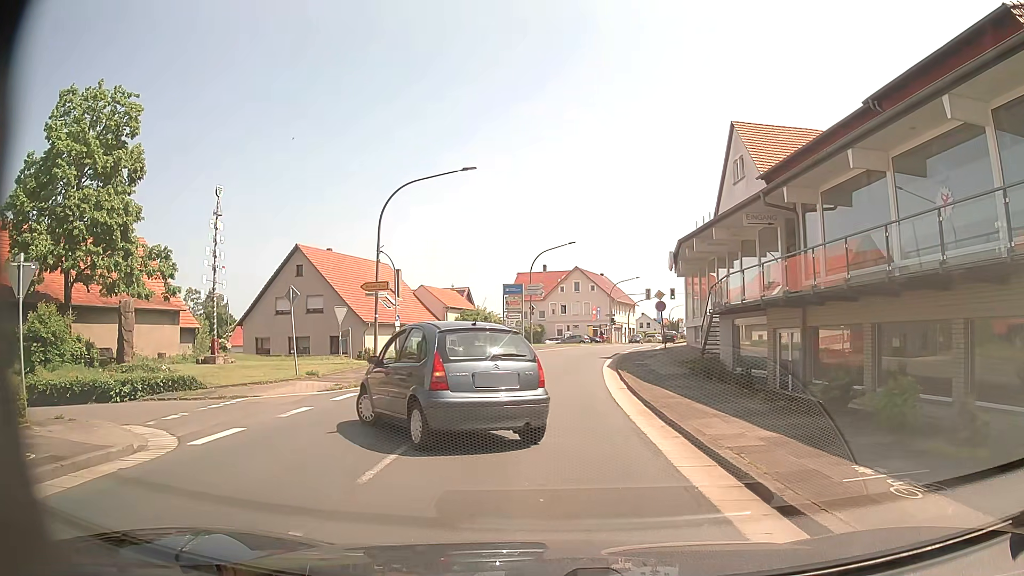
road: primary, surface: asphalt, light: Day
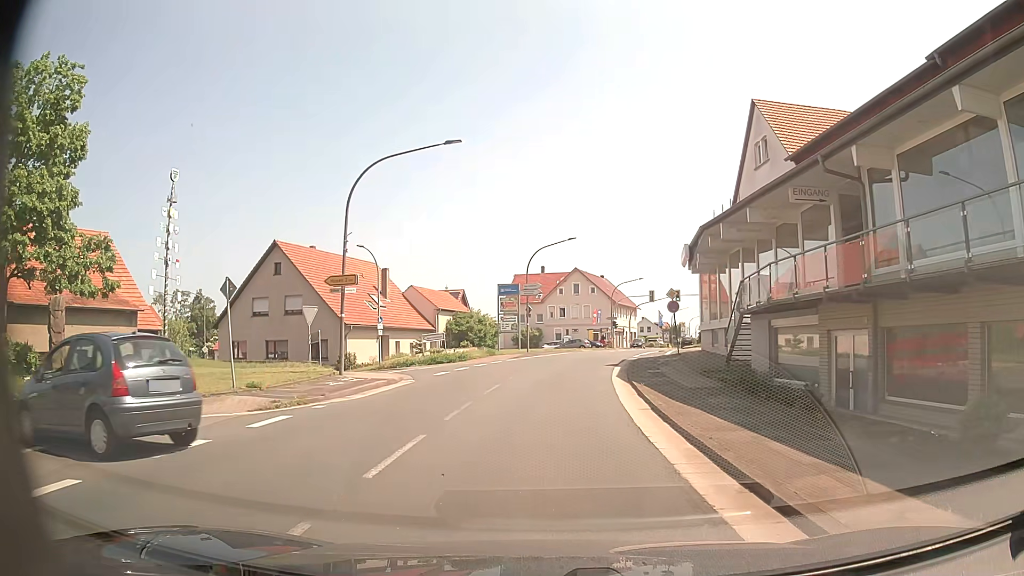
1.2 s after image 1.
(-0.2, +4.7) m; -2°
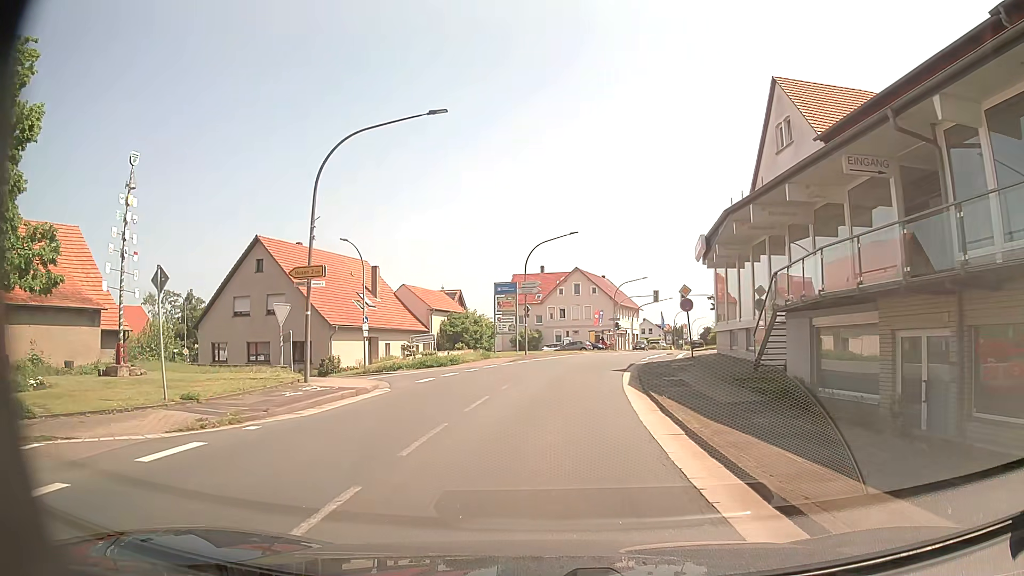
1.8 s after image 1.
(0.0, +3.5) m; 0°
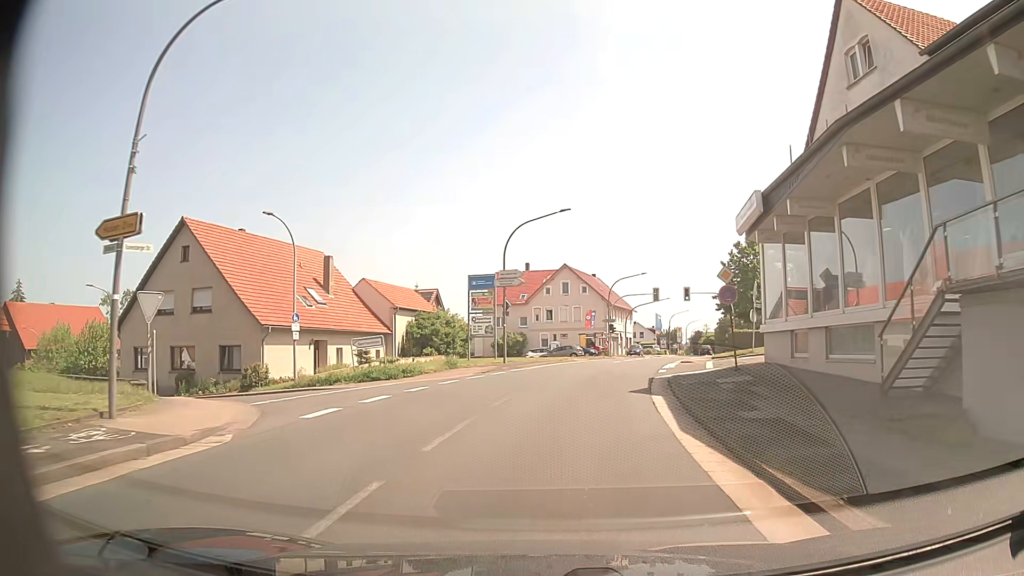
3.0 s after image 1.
(0.0, +9.4) m; +1°
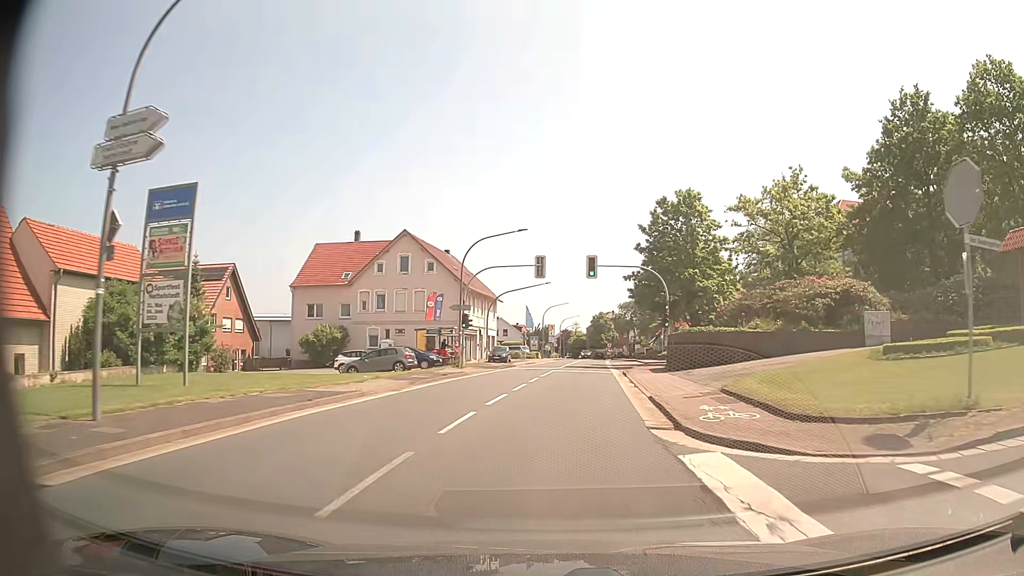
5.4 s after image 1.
(+2.5, +26.2) m; +11°
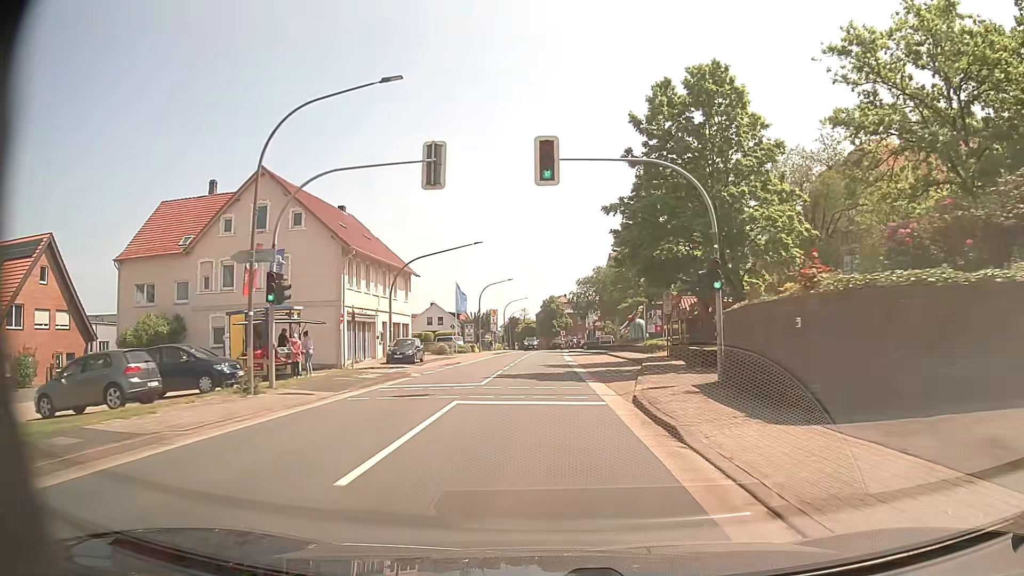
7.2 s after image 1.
(+1.4, +21.9) m; +5°
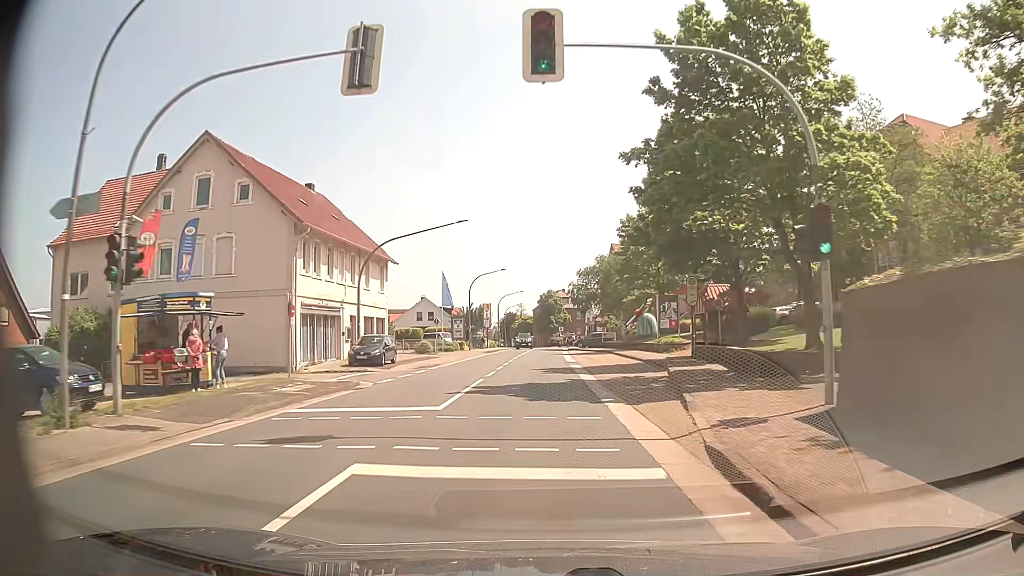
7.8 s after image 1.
(0.0, +7.3) m; 0°
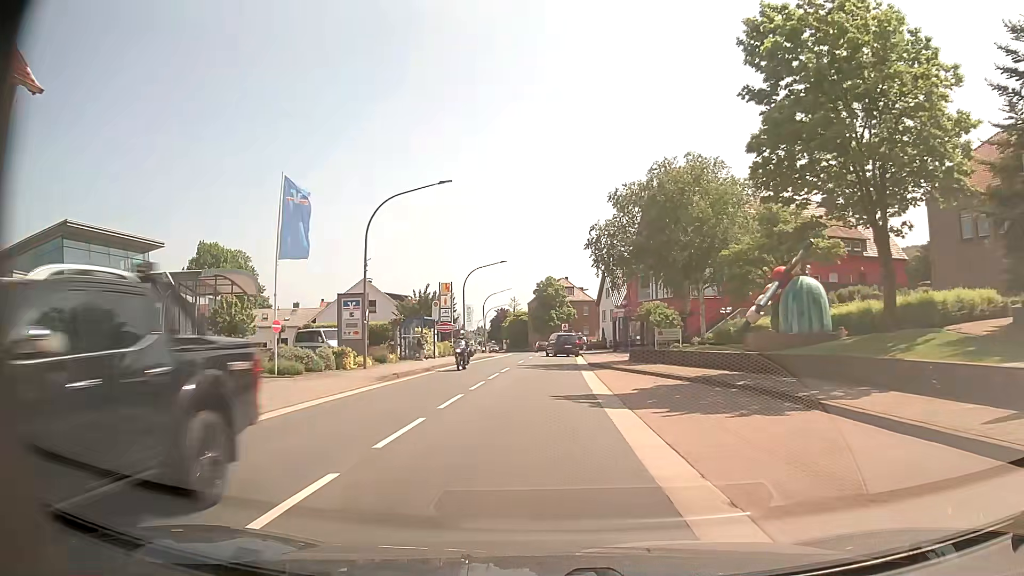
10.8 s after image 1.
(+0.2, +37.6) m; 0°
(0, +10) (0, +20) (0, +30) (+1, +40) (+1, +50) (+1, +60) (+1, +70) (0, +80) (0, +90) (-2, +100) m
